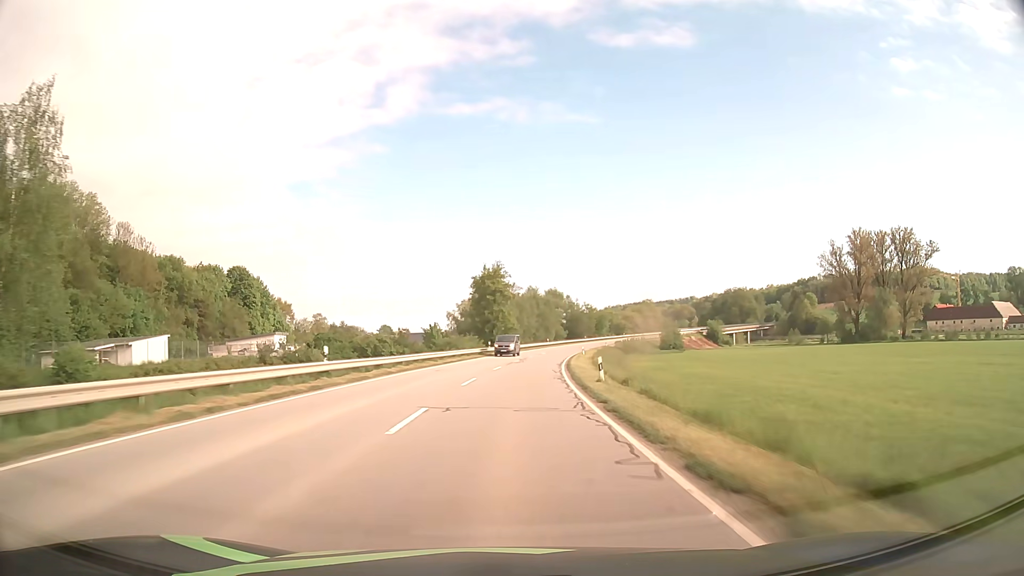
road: secondary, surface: asphalt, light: Day
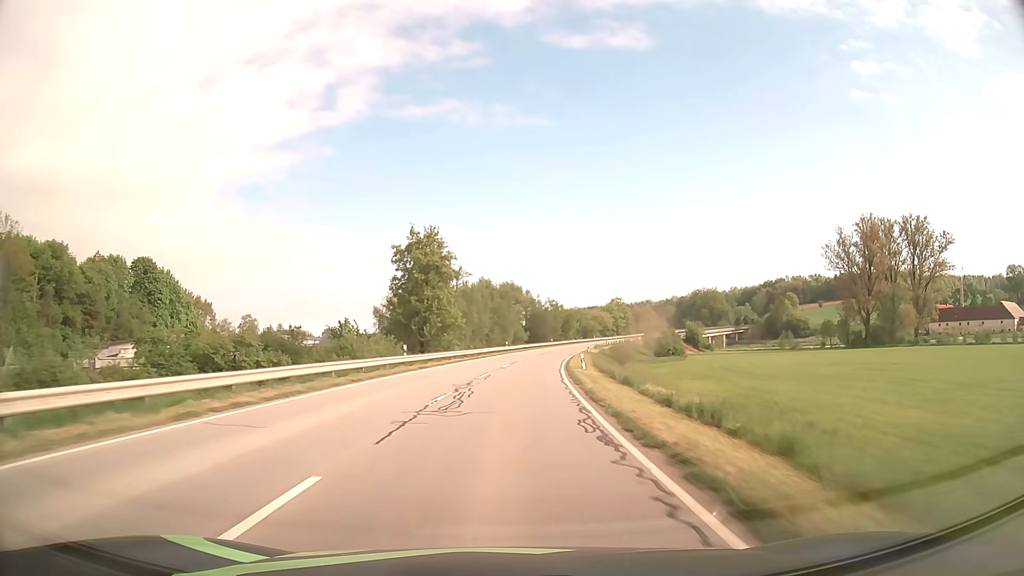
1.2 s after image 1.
(+1.2, +31.3) m; +4°
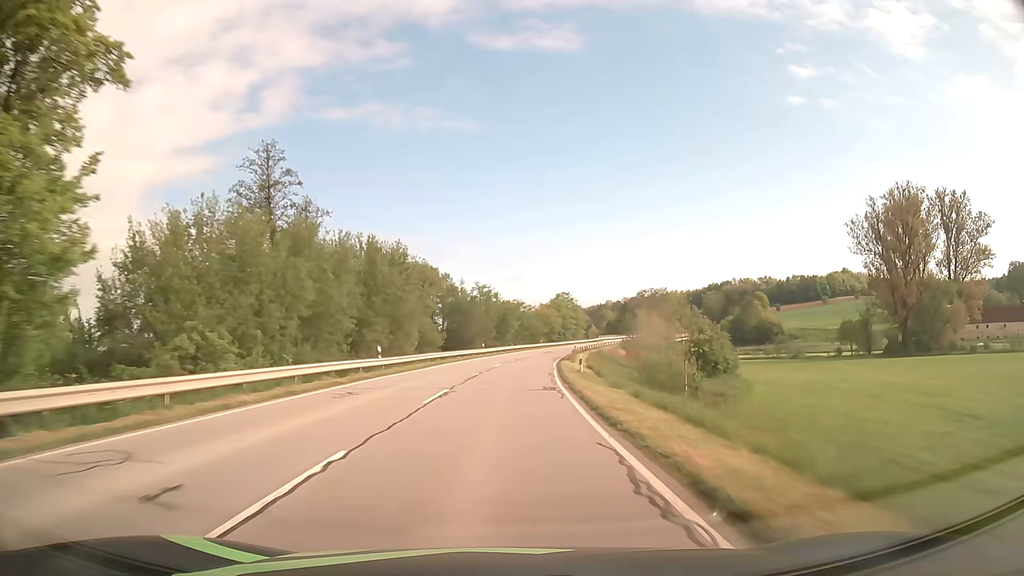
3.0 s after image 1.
(+2.5, +46.4) m; +6°
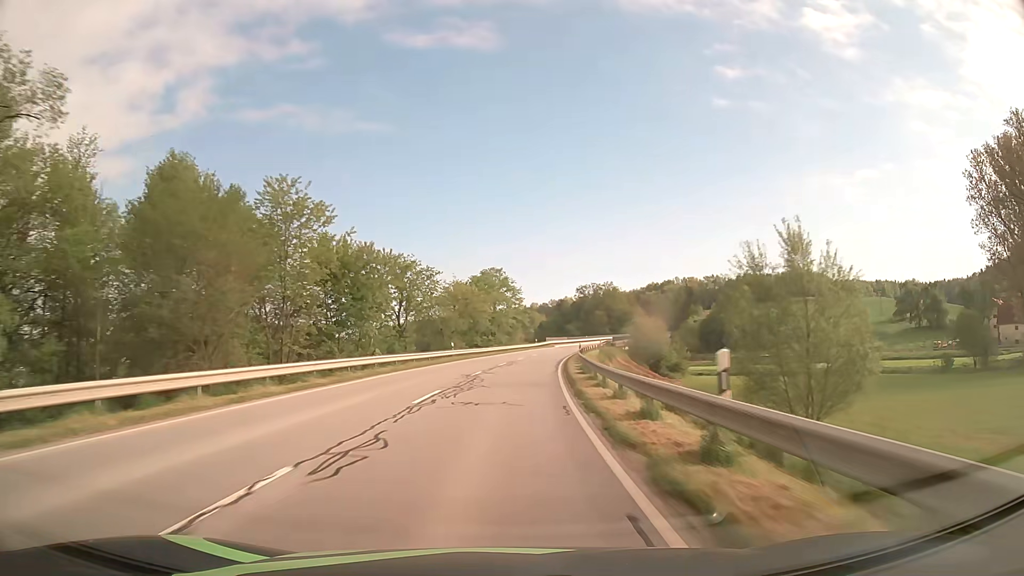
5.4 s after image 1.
(+3.7, +61.6) m; +7°
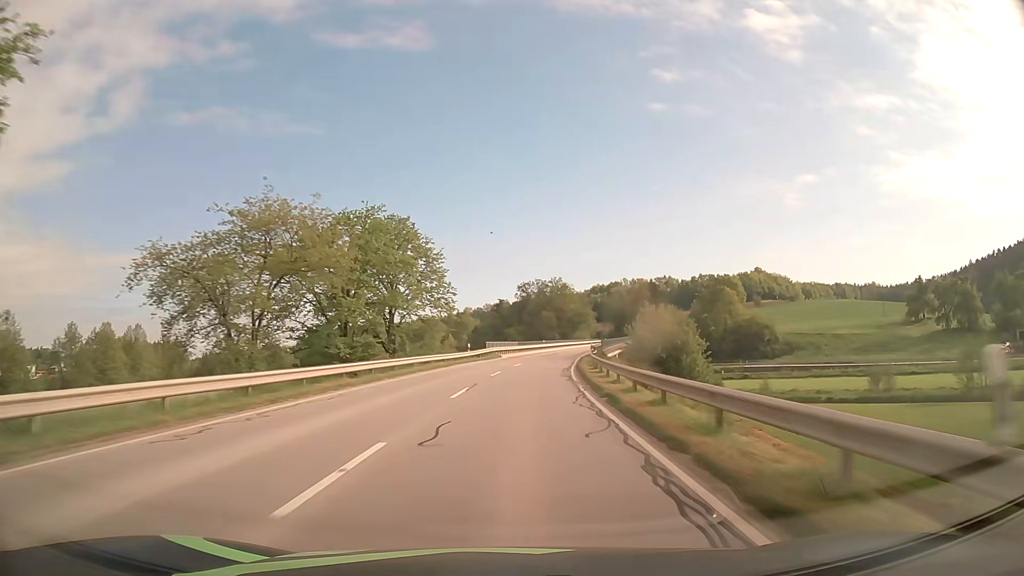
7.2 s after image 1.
(+2.1, +46.0) m; +6°
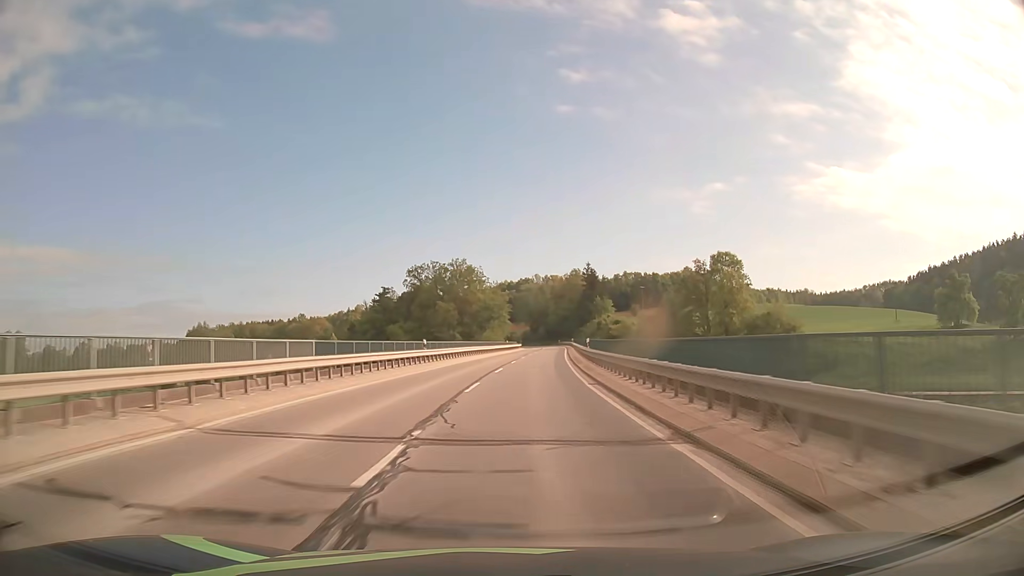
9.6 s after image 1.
(+4.3, +60.5) m; +8°
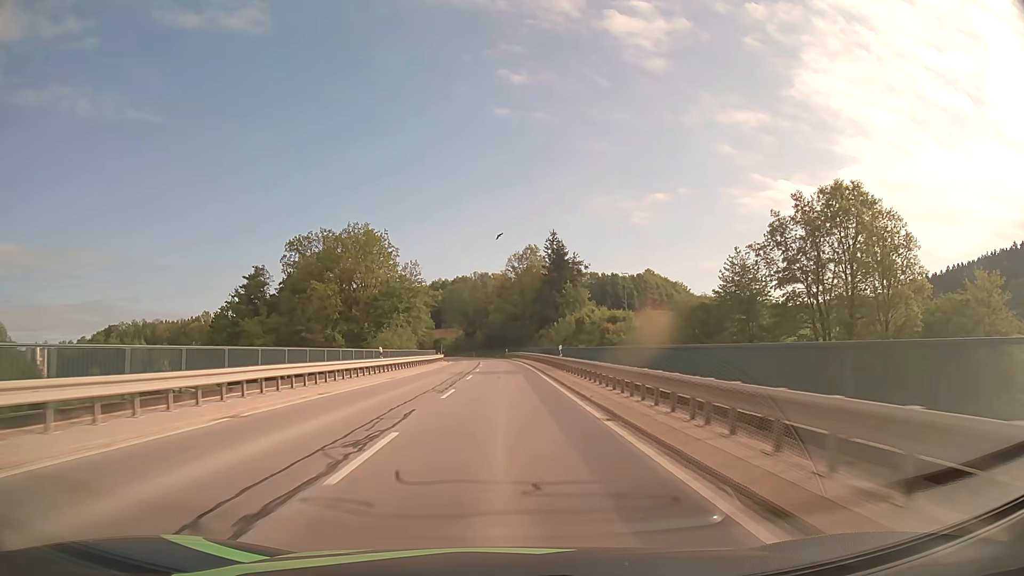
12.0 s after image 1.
(+3.6, +59.7) m; +6°
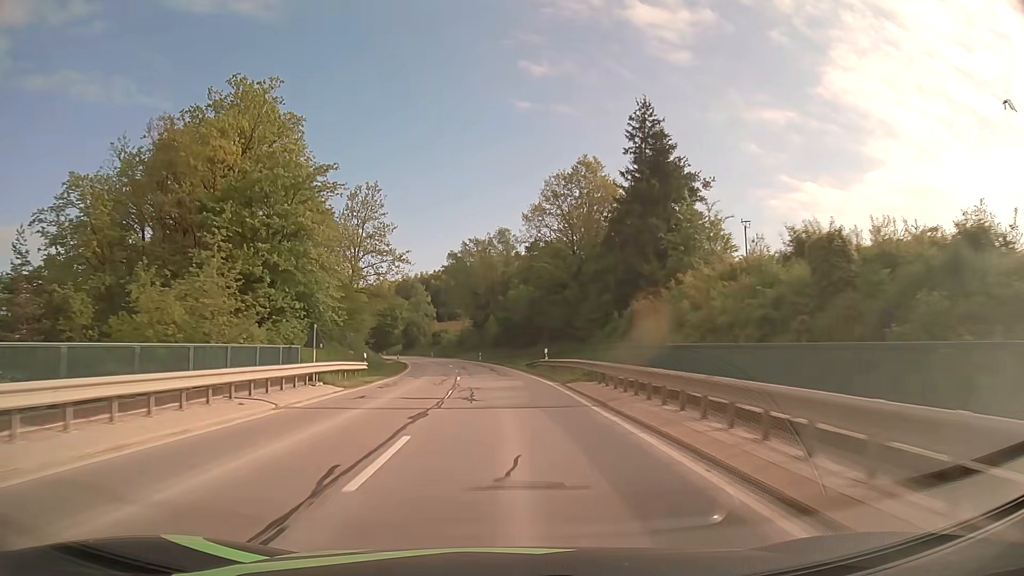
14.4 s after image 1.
(-0.6, +60.3) m; -2°
(0, +10) (0, +20) (-1, +30) (-2, +40) (-3, +50) (-4, +60) (-5, +70) (-7, +80) (-9, +89) (-11, +99) m
